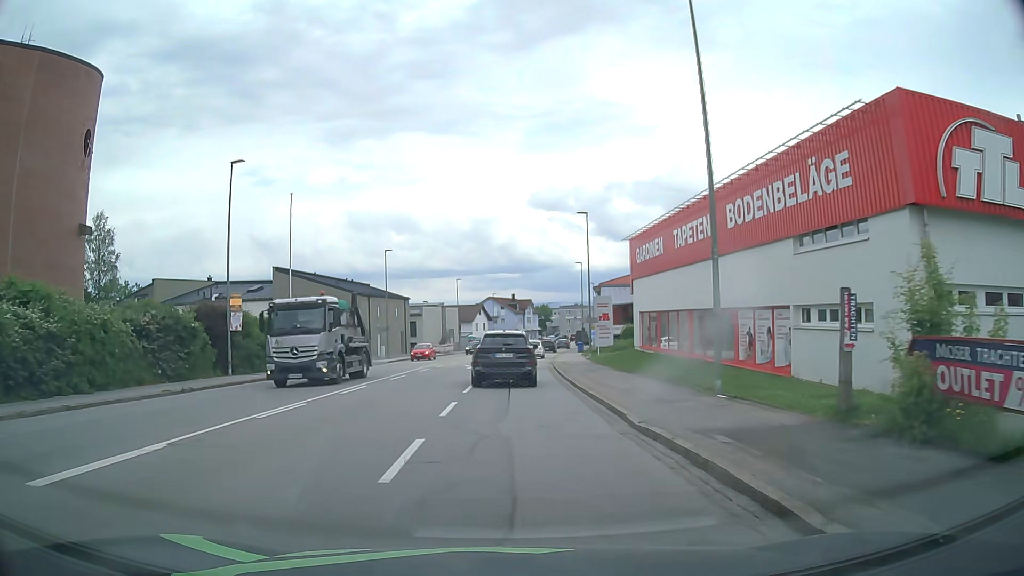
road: tertiary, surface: asphalt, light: Day
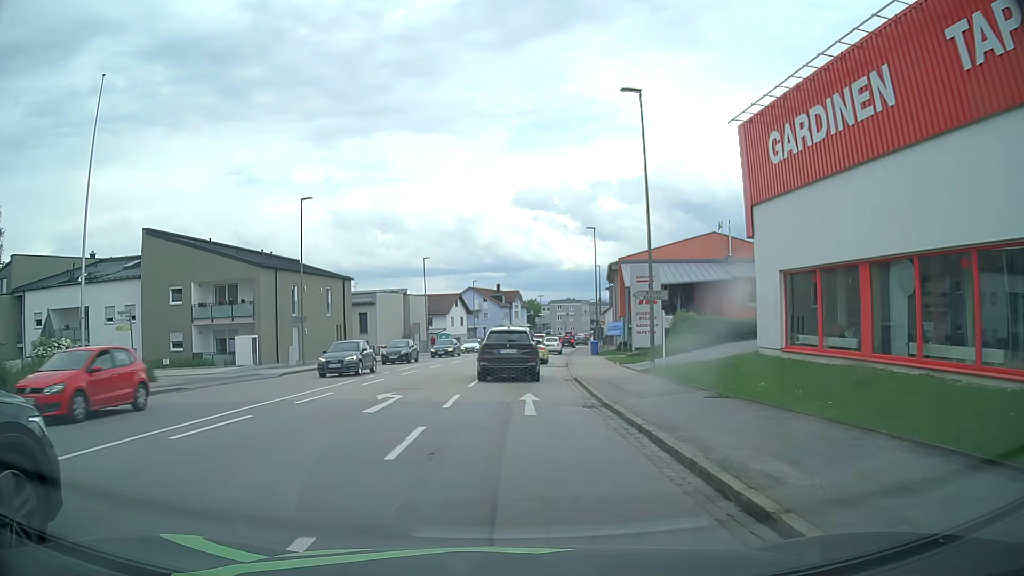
(+0.3, +23.3) m; +1°
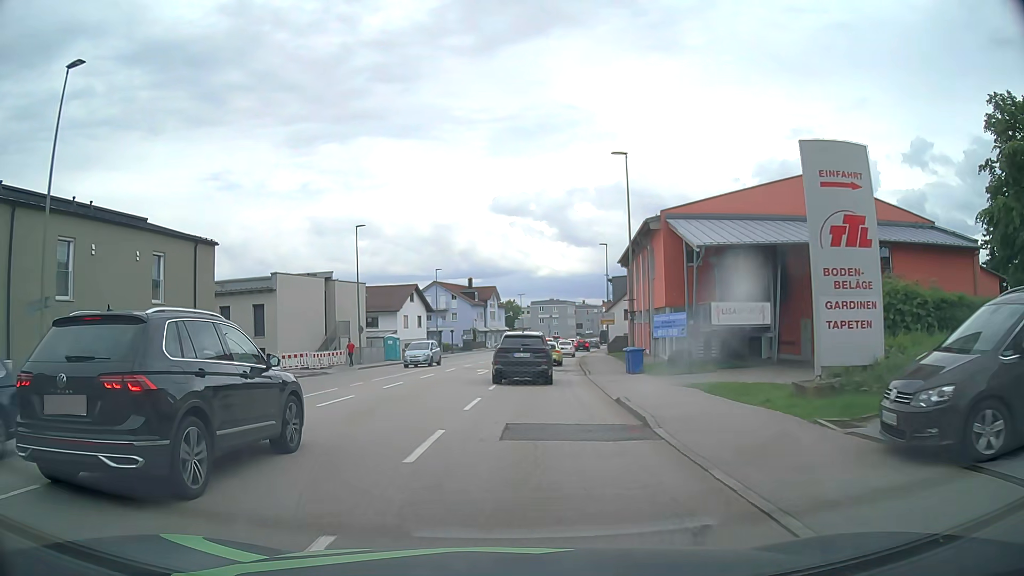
(+0.4, +23.9) m; +2°
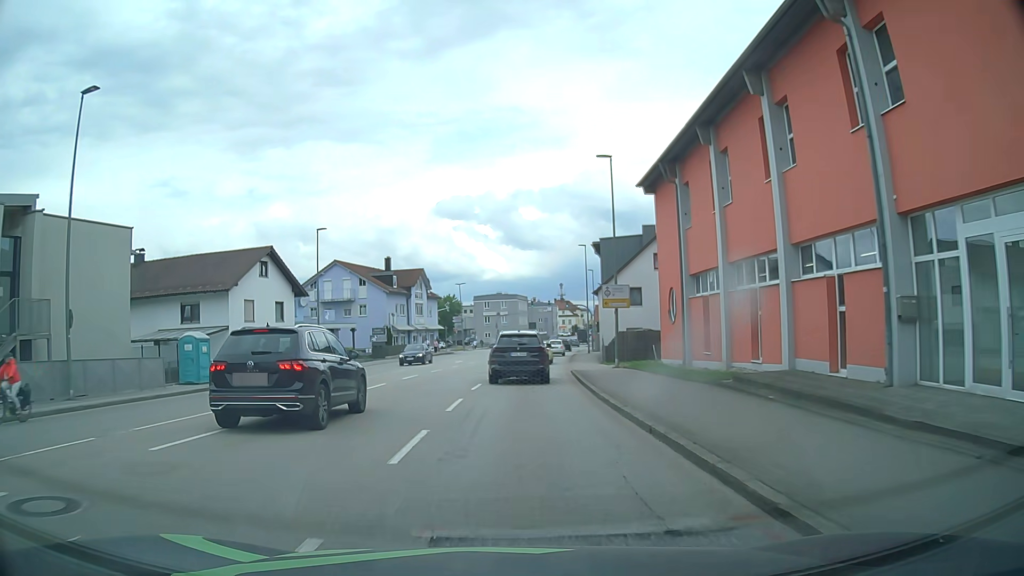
(+1.5, +30.4) m; +5°
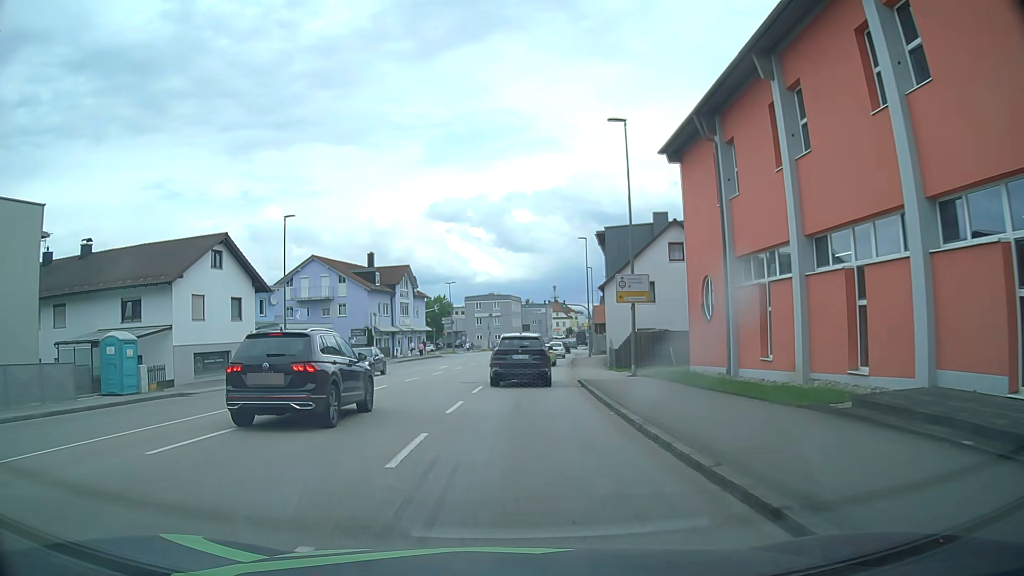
(0.0, +6.0) m; +1°
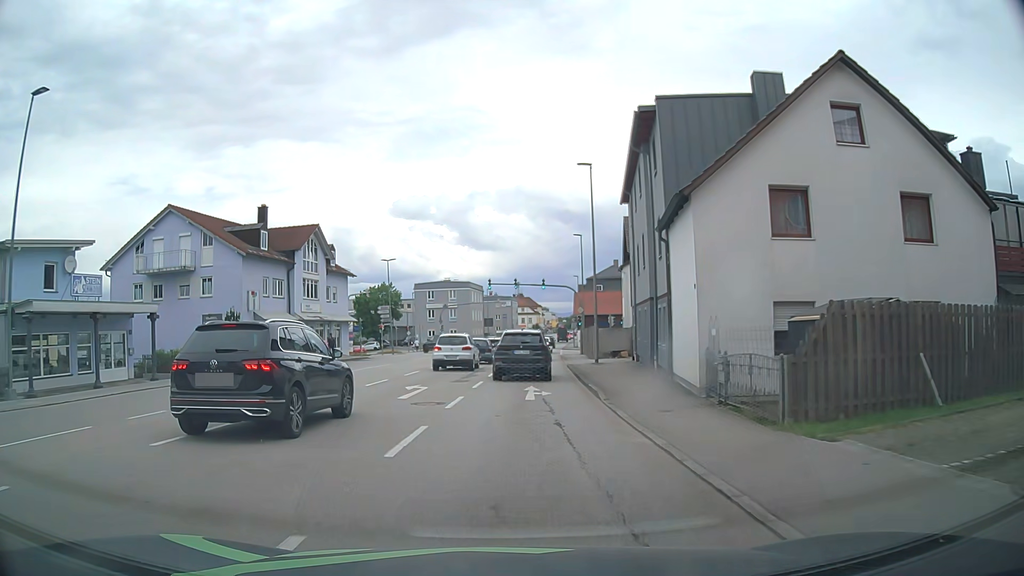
(+0.5, +23.9) m; +3°
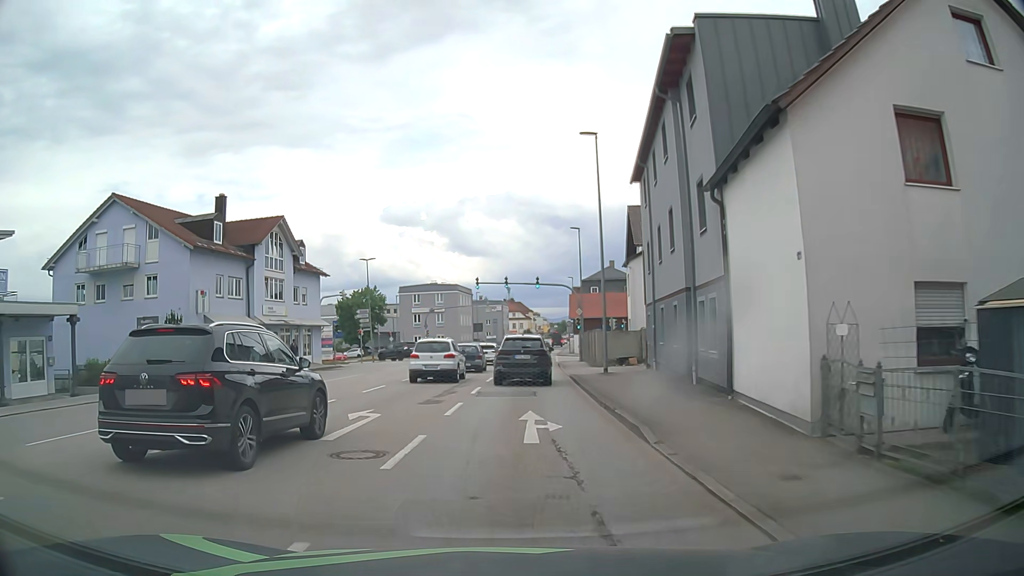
(+0.1, +6.1) m; +1°
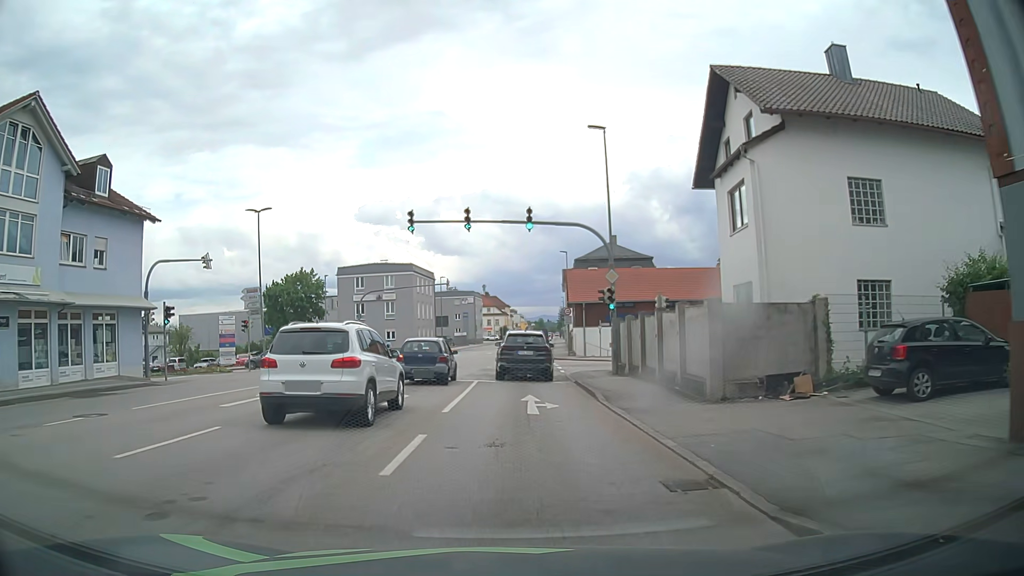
(+0.4, +25.0) m; +2°
(0, +10) (0, +20) (0, +30) (+1, +40) (+1, +50) (+1, +60) (+2, +70) (+2, +80) (+2, +90) (+2, +100) m
